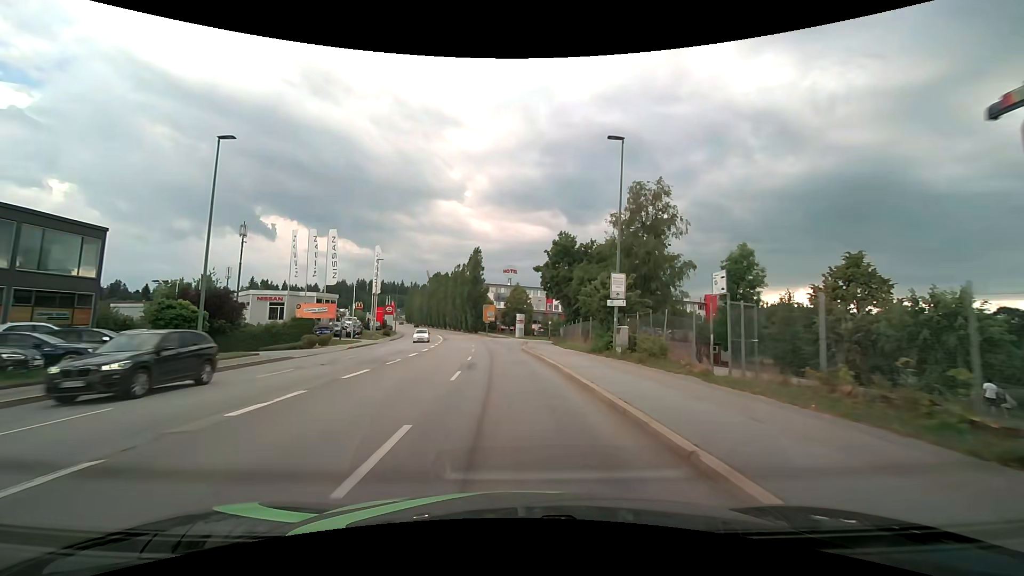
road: tertiary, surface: asphalt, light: Day
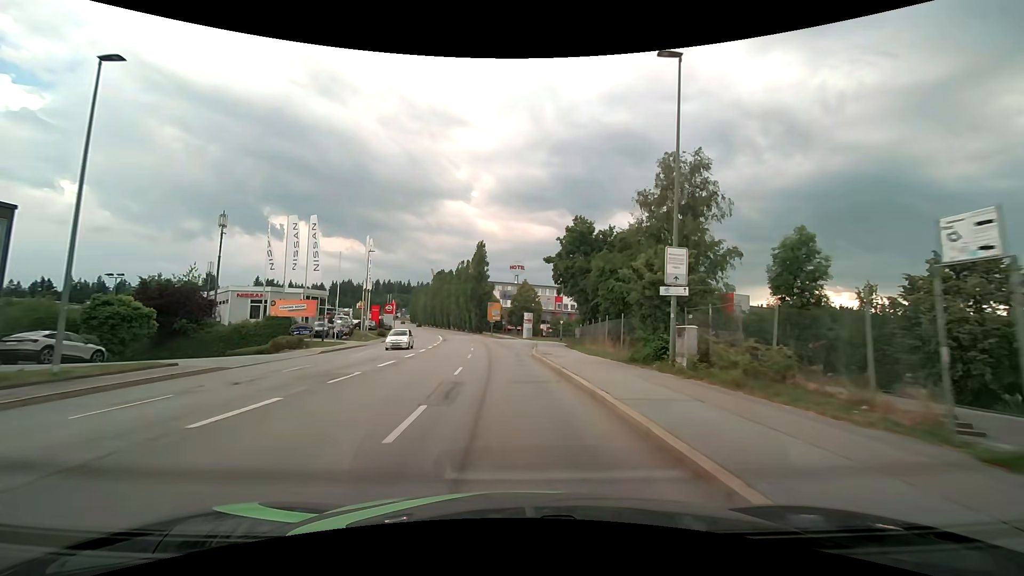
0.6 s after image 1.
(-0.1, +7.2) m; -1°
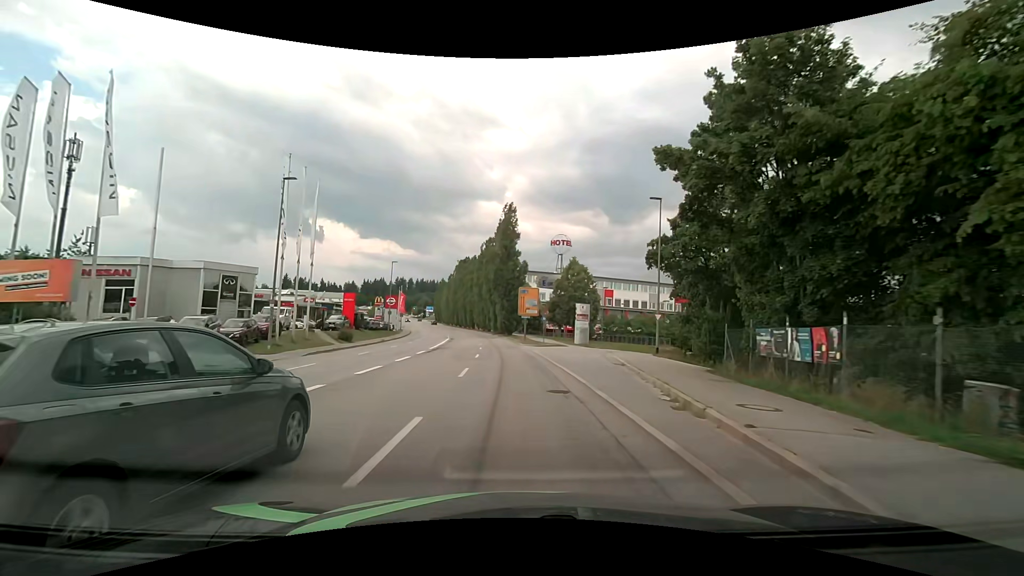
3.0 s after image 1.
(-1.2, +28.9) m; -4°
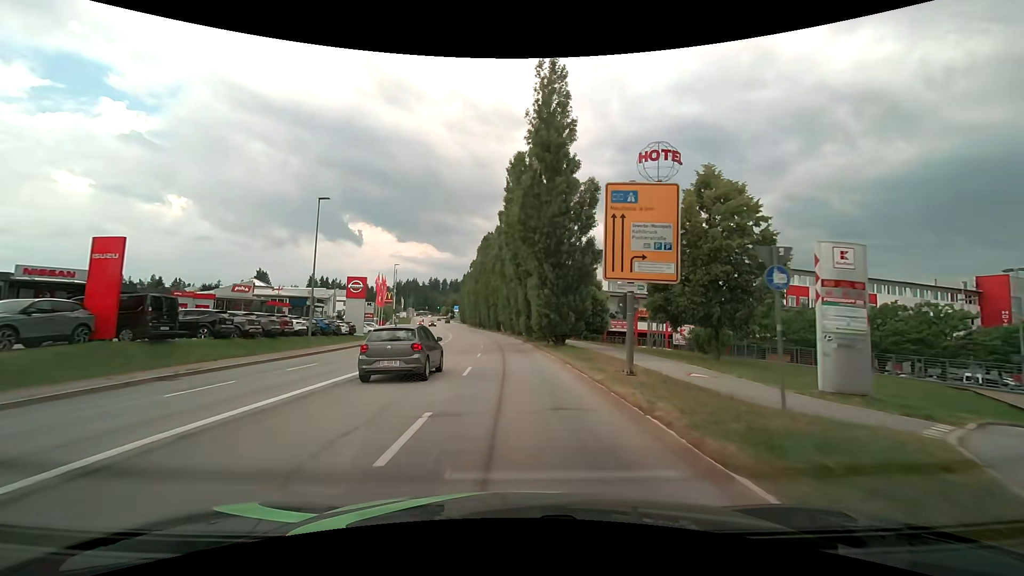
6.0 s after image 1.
(-1.0, +36.1) m; -4°
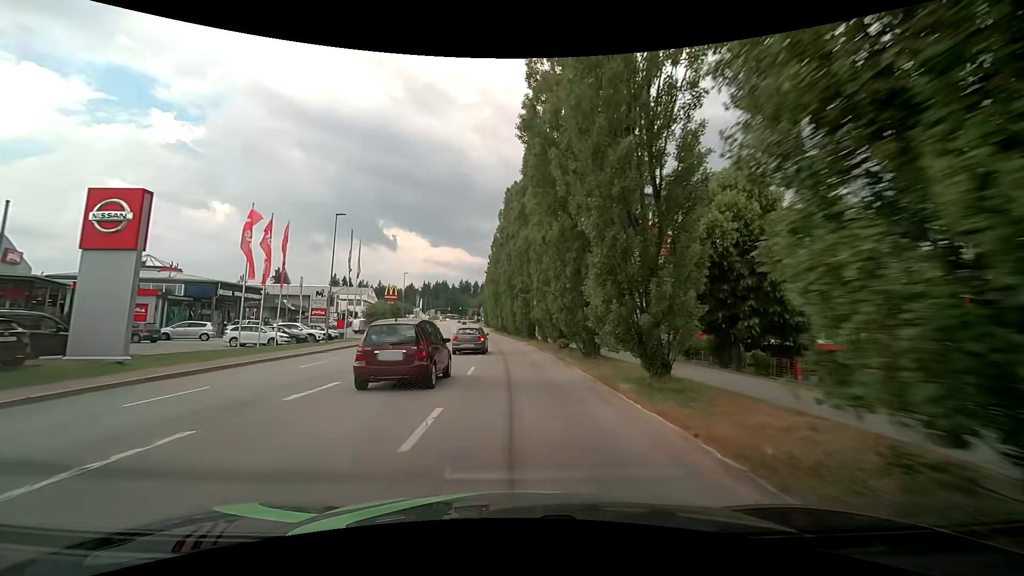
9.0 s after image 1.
(-1.4, +35.8) m; -5°
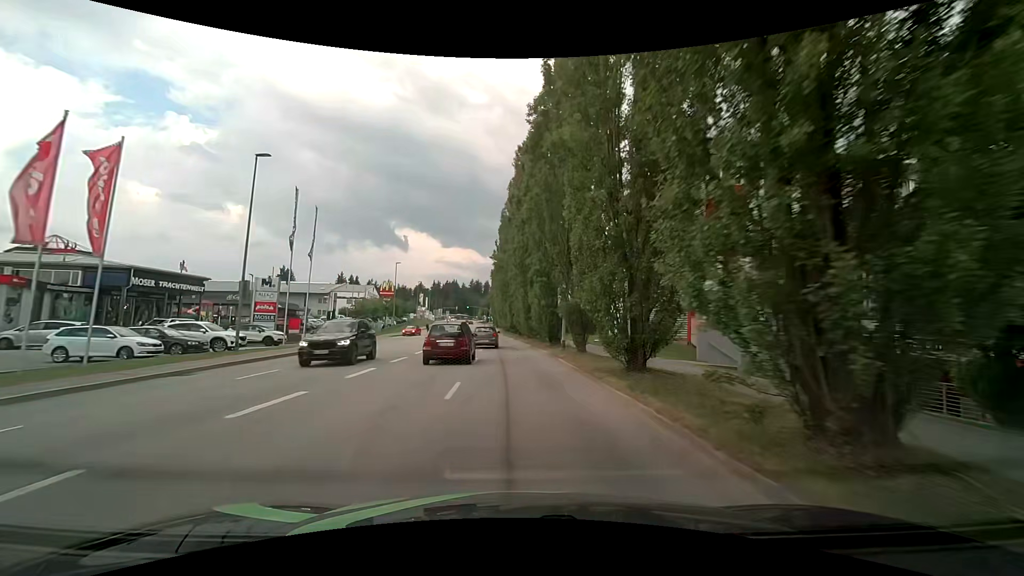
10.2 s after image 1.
(0.0, +14.2) m; 0°
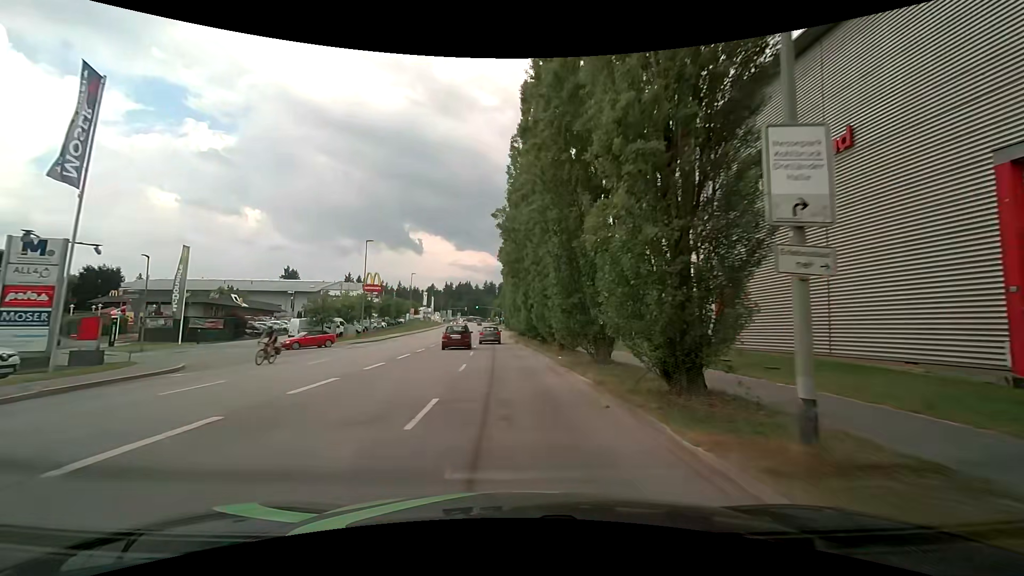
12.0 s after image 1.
(-0.5, +21.1) m; -2°
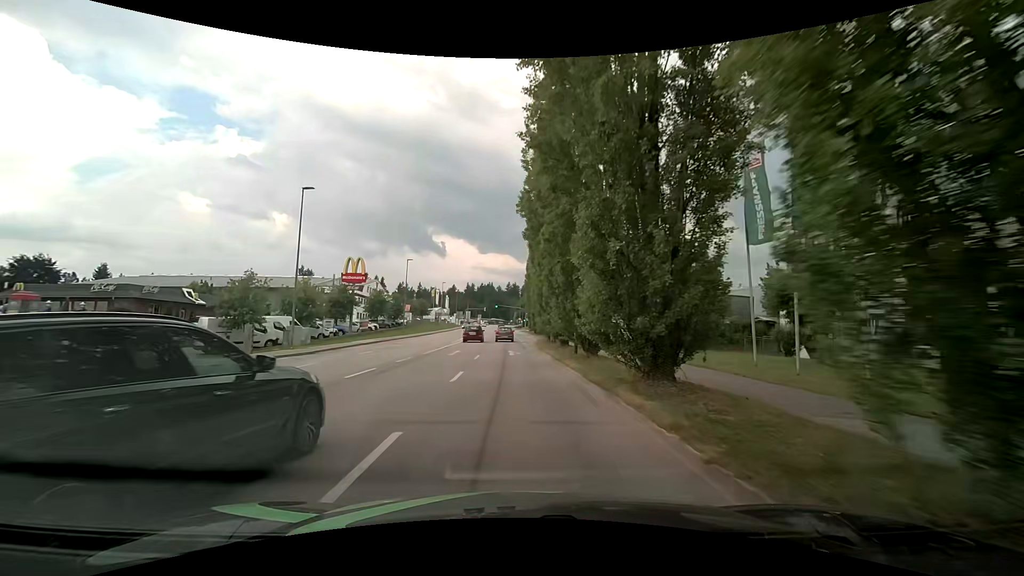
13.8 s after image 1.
(-0.5, +21.2) m; -3°
(0, +10) (0, +20) (0, +30) (0, +40) (-1, +50) (-1, +60) (-1, +70) (-1, +80) (-2, +90) (-2, +100) m
